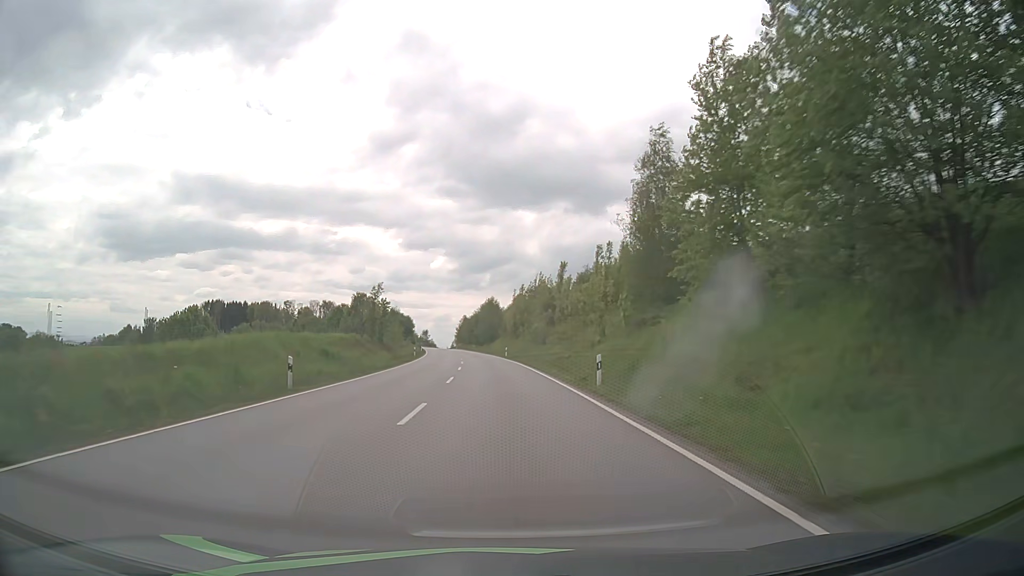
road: primary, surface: asphalt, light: Day
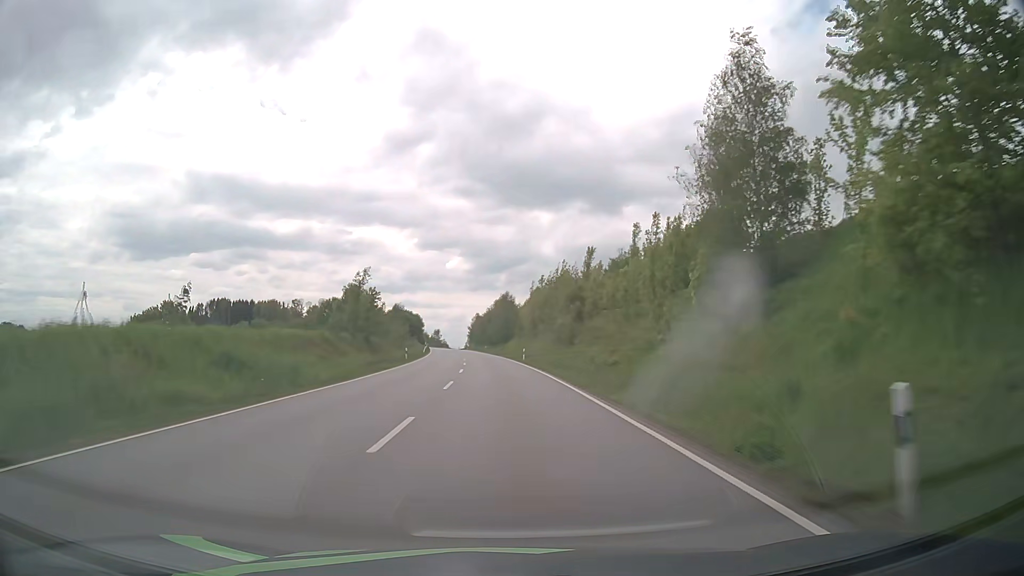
(-0.2, +15.4) m; -1°
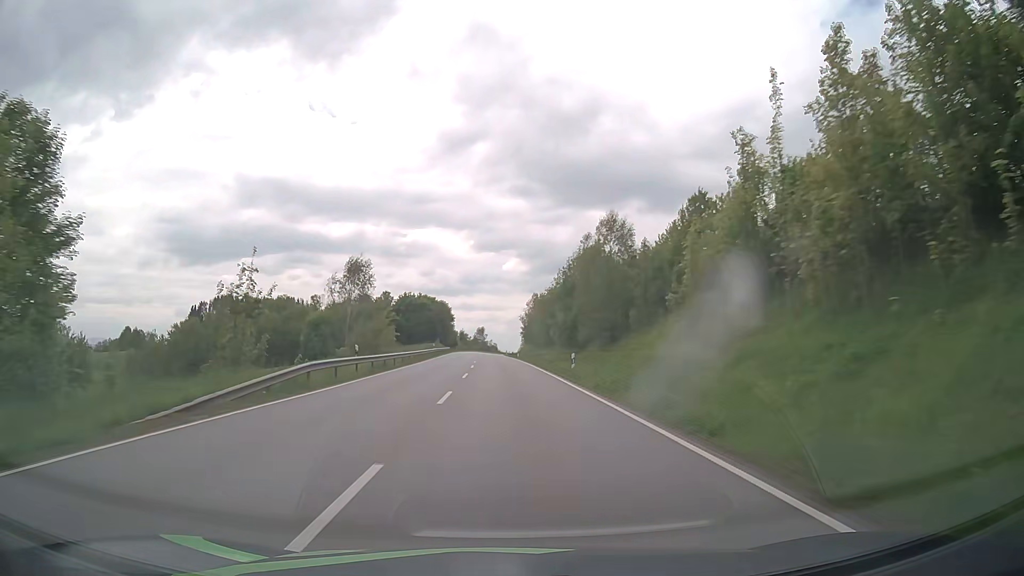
(-3.5, +77.3) m; -5°
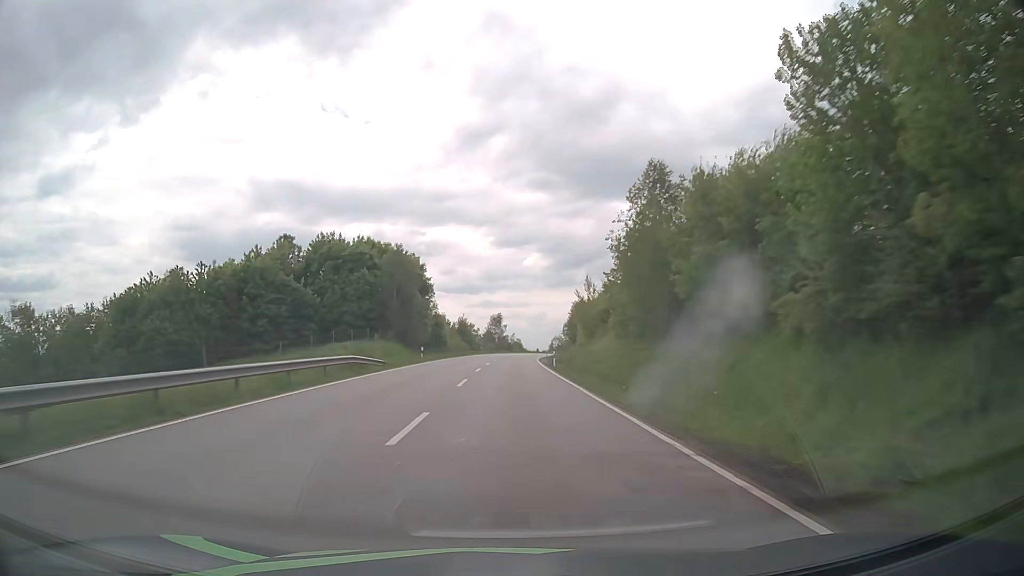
(-1.7, +78.9) m; -2°
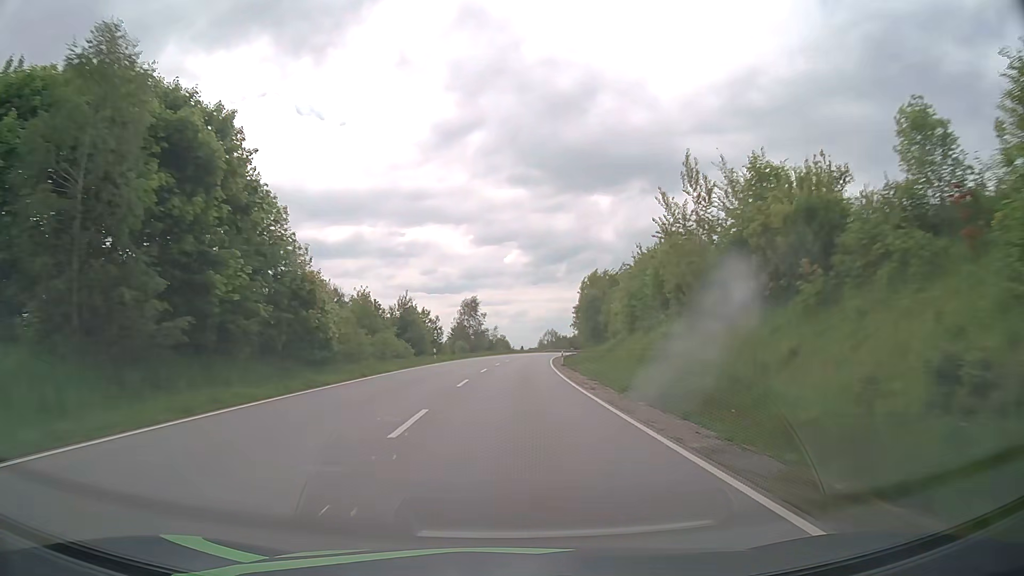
(+0.4, +47.4) m; +1°
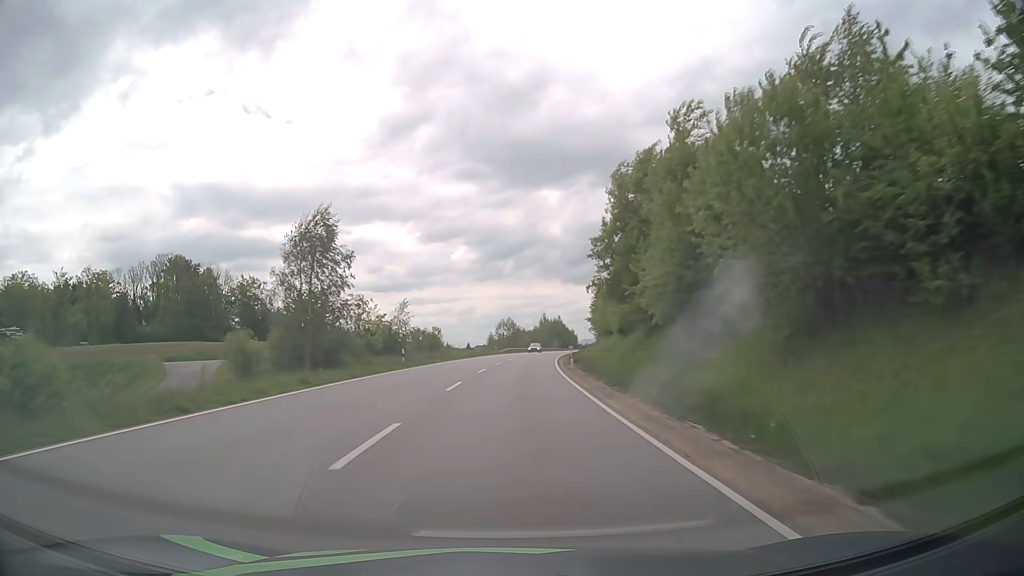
(+2.0, +62.7) m; +4°
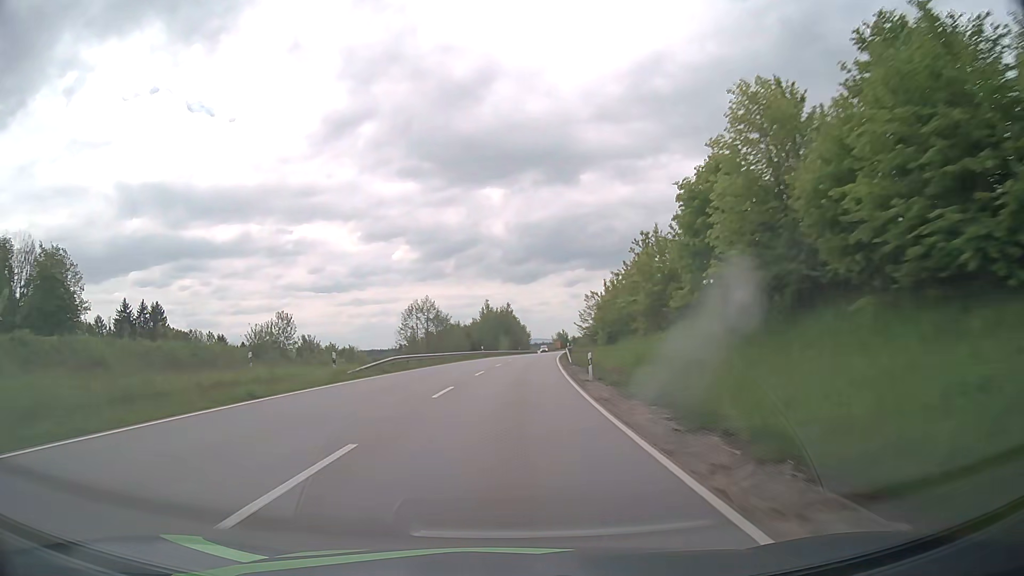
(+3.0, +62.3) m; +5°
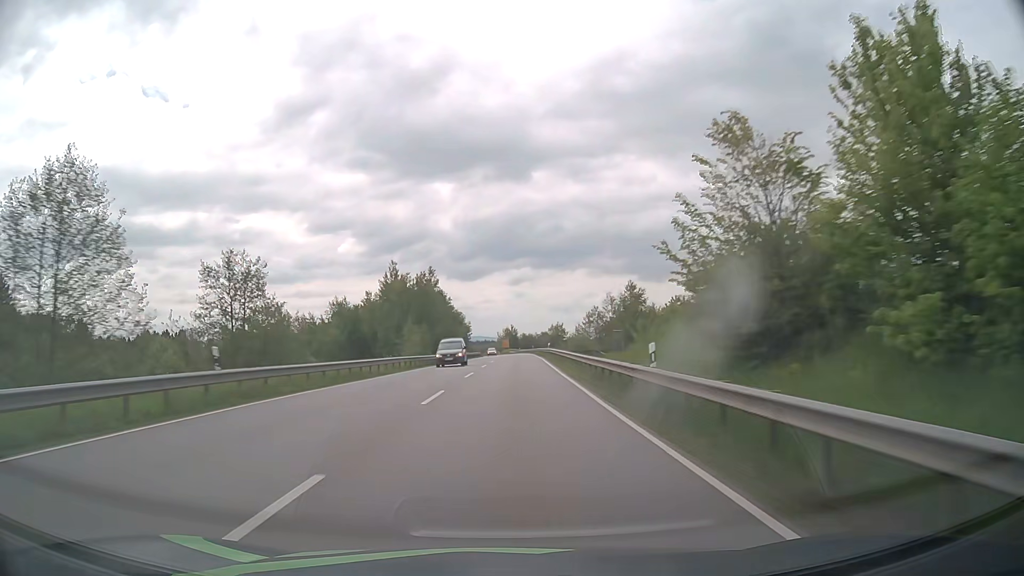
(+2.6, +62.1) m; +5°
(0, +10) (0, +20) (0, +30) (+1, +40) (+1, +50) (+1, +60) (+1, +70) (+2, +80) (+2, +90) (+2, +100) m
